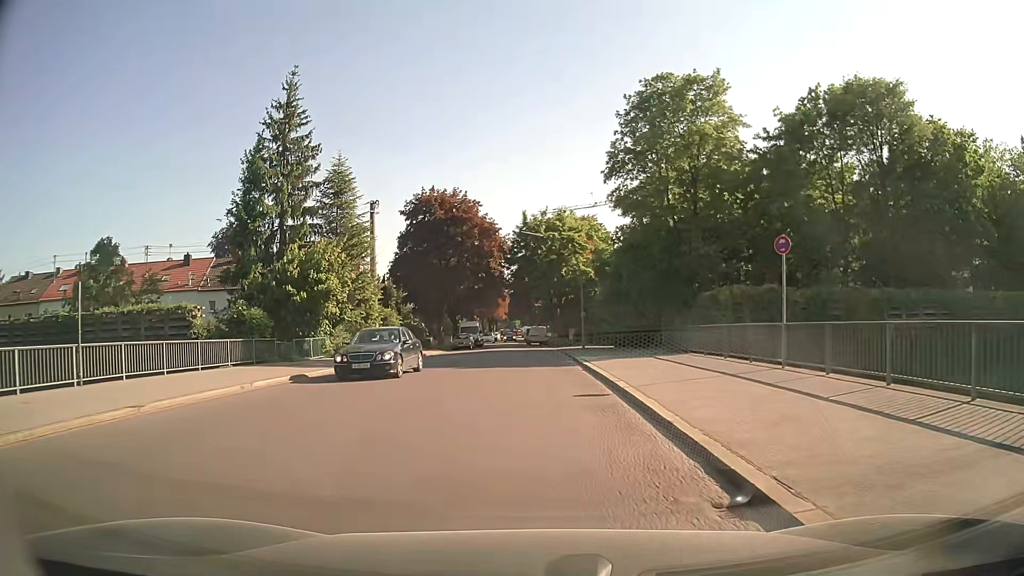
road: residential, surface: asphalt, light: Day
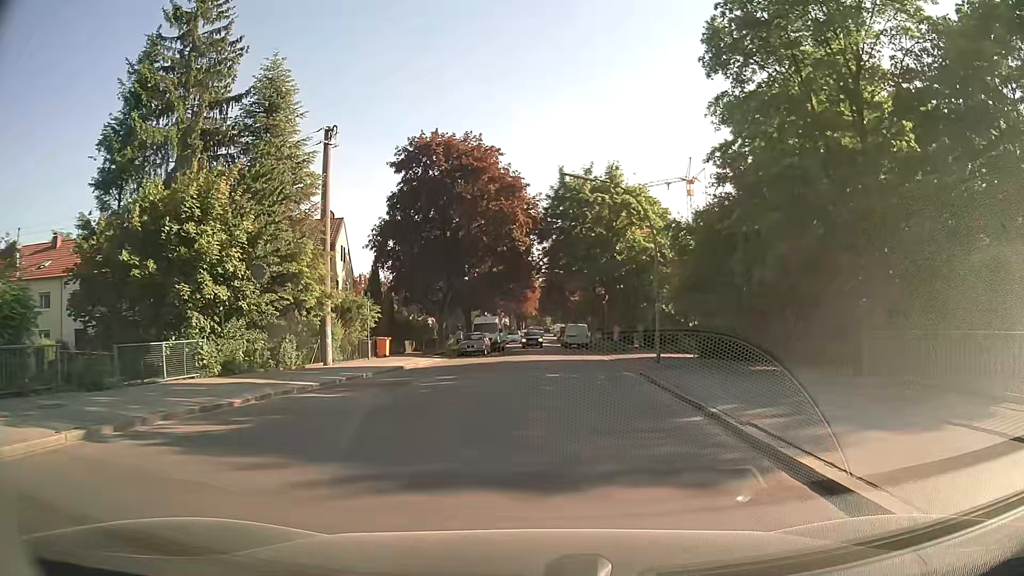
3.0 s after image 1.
(-0.7, +16.6) m; -3°
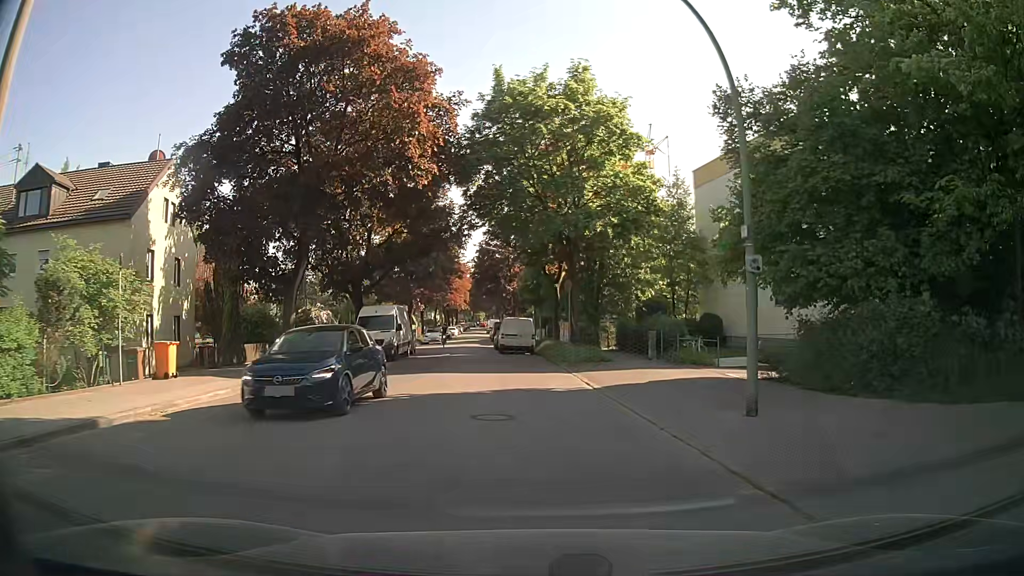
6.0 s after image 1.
(+0.6, +17.3) m; +5°
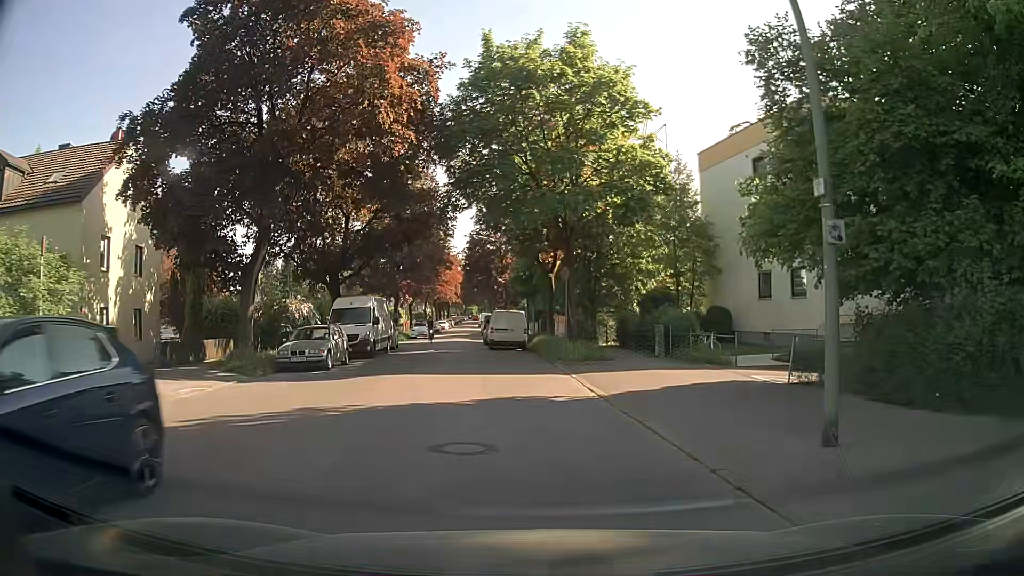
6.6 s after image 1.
(0.0, +3.1) m; +1°
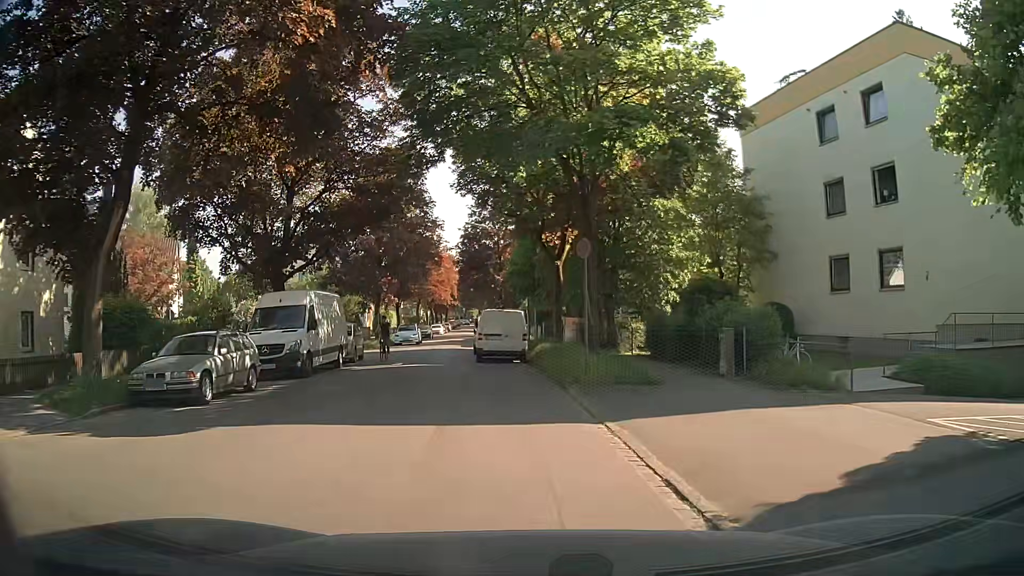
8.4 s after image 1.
(0.0, +8.1) m; 0°
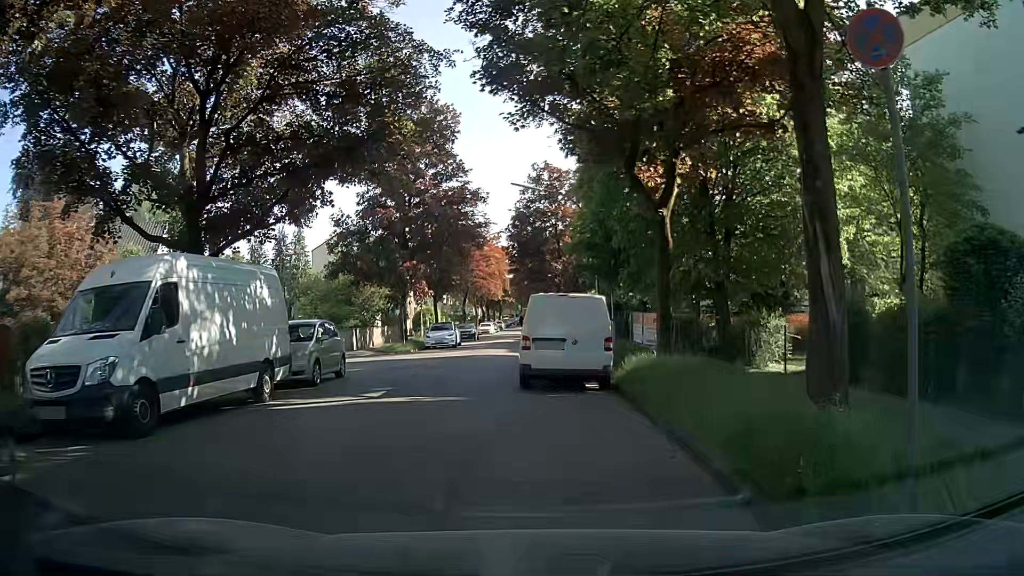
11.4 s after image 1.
(-0.5, +11.0) m; -5°
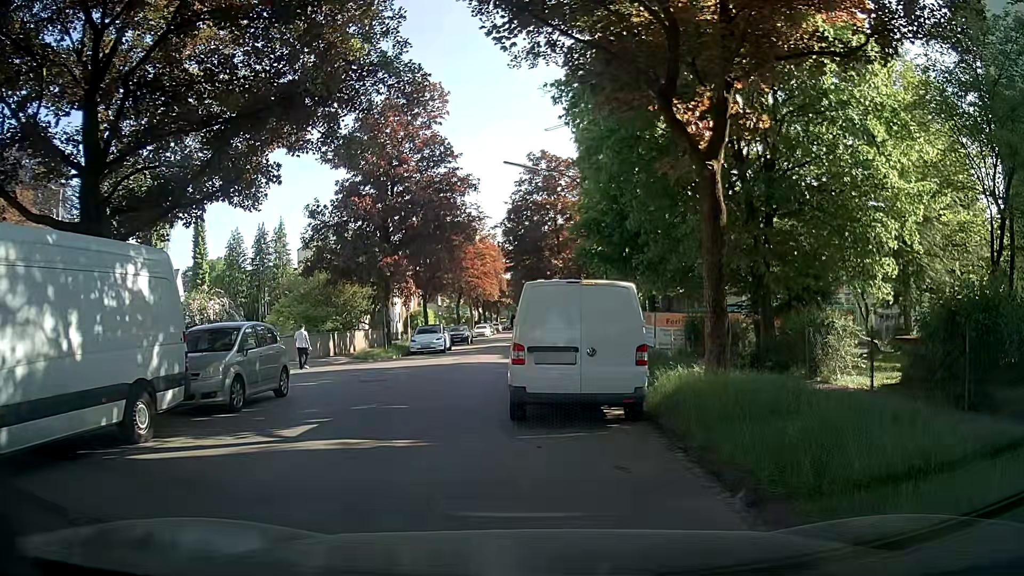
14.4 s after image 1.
(0.0, +4.2) m; +1°
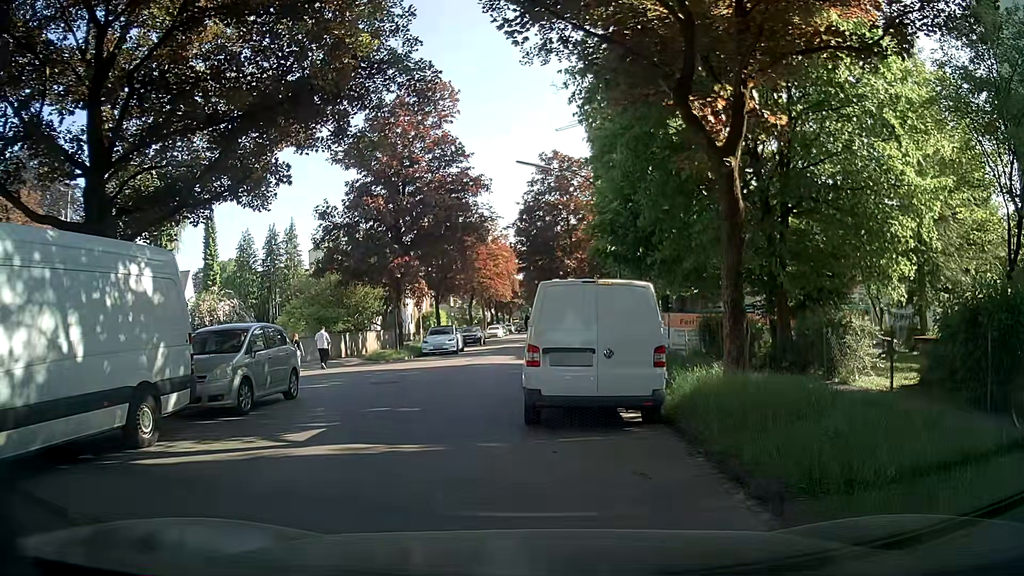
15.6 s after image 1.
(0.0, +0.2) m; 0°
